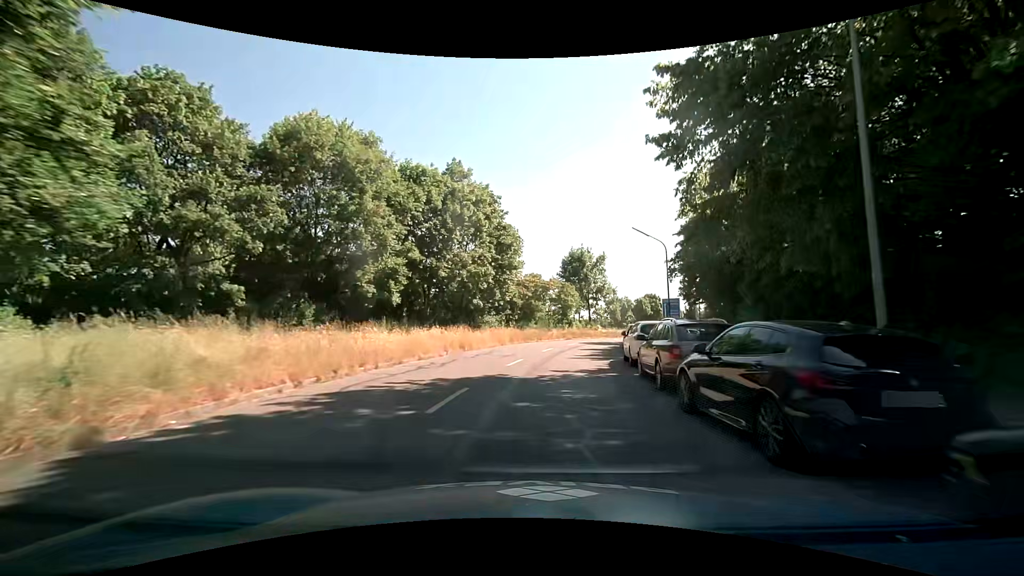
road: tertiary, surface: asphalt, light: Day
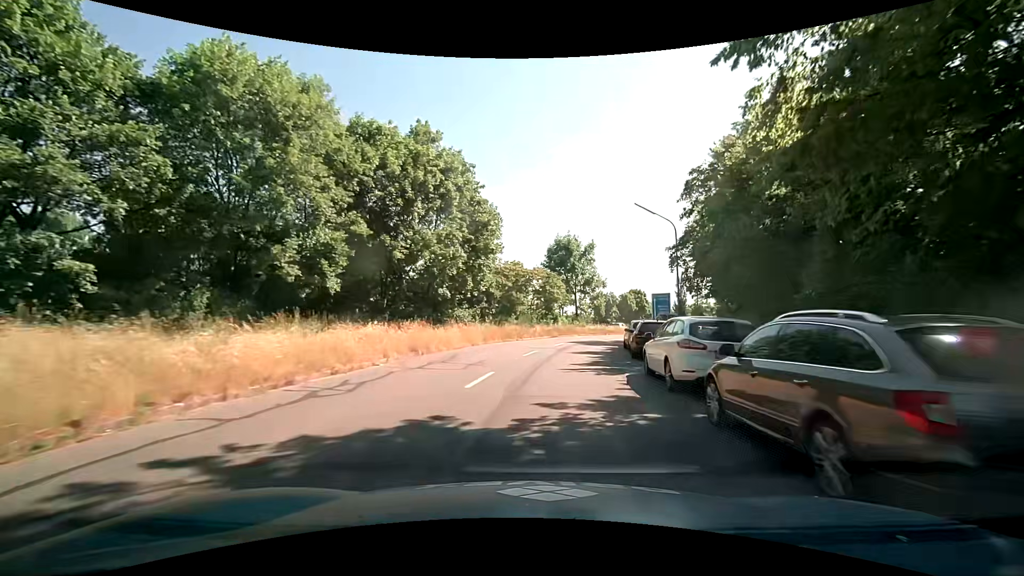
(0.0, +6.6) m; +1°
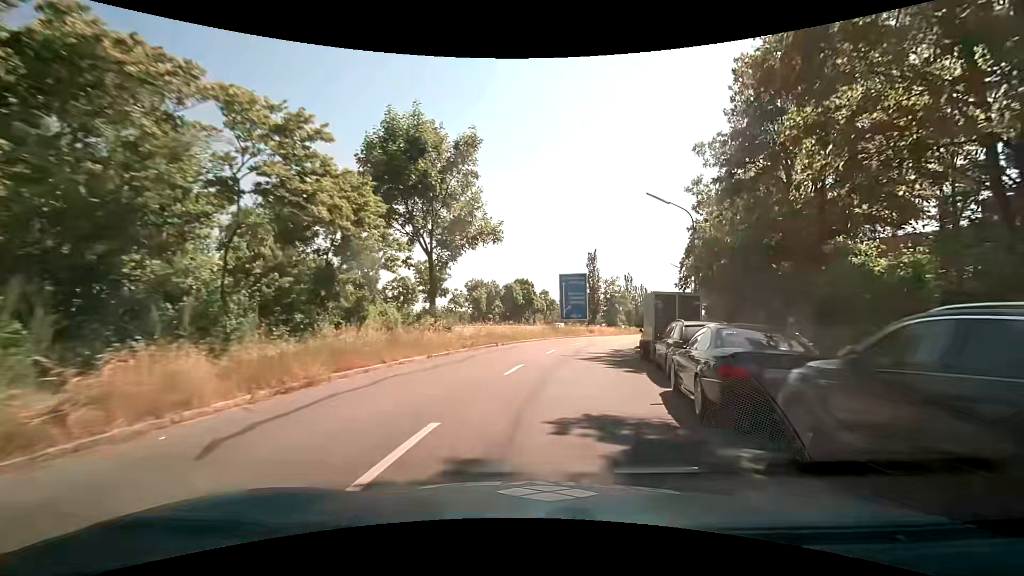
(+3.8, +33.0) m; +14°
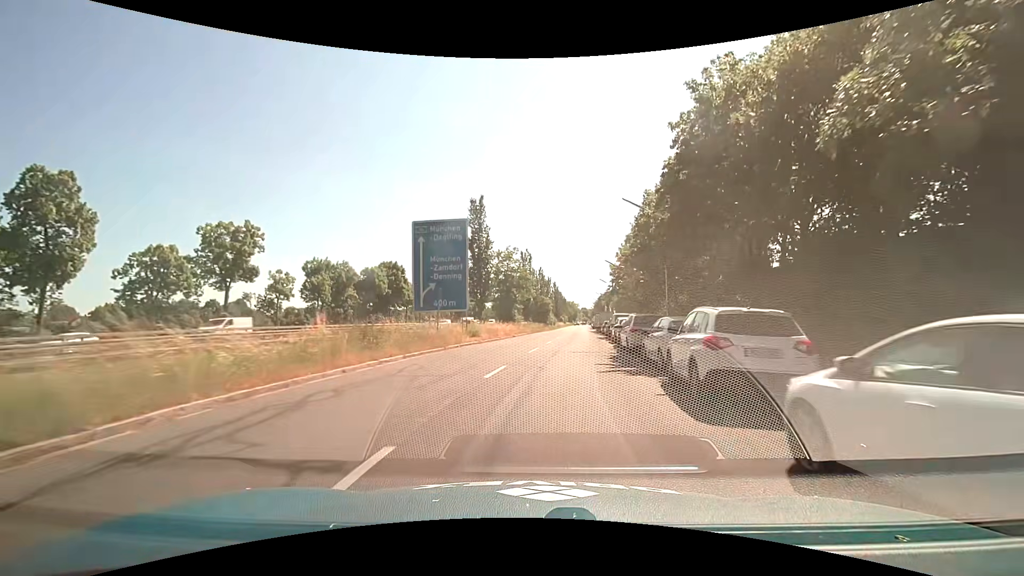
(+3.1, +28.3) m; +13°
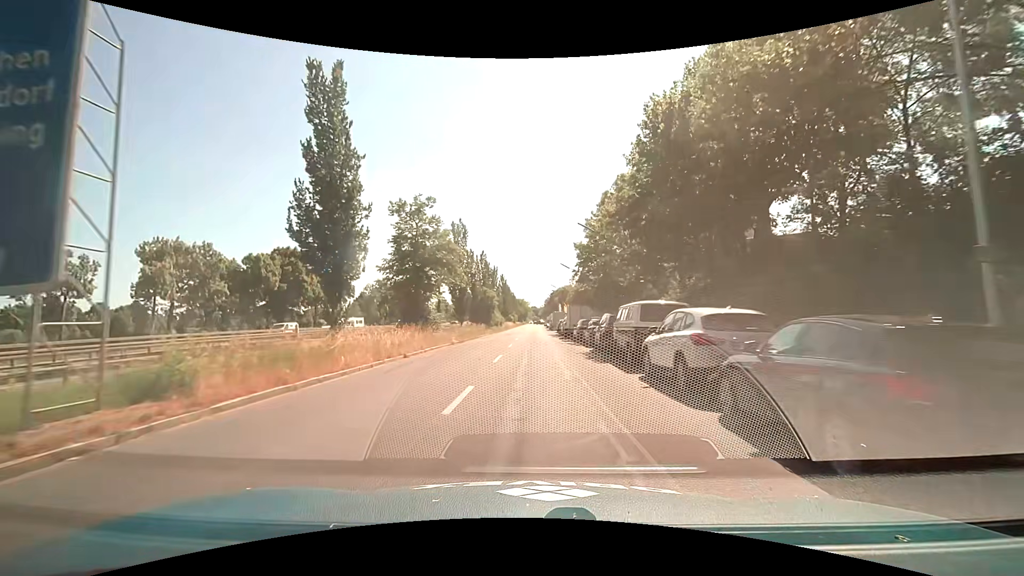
(+1.4, +22.0) m; +6°
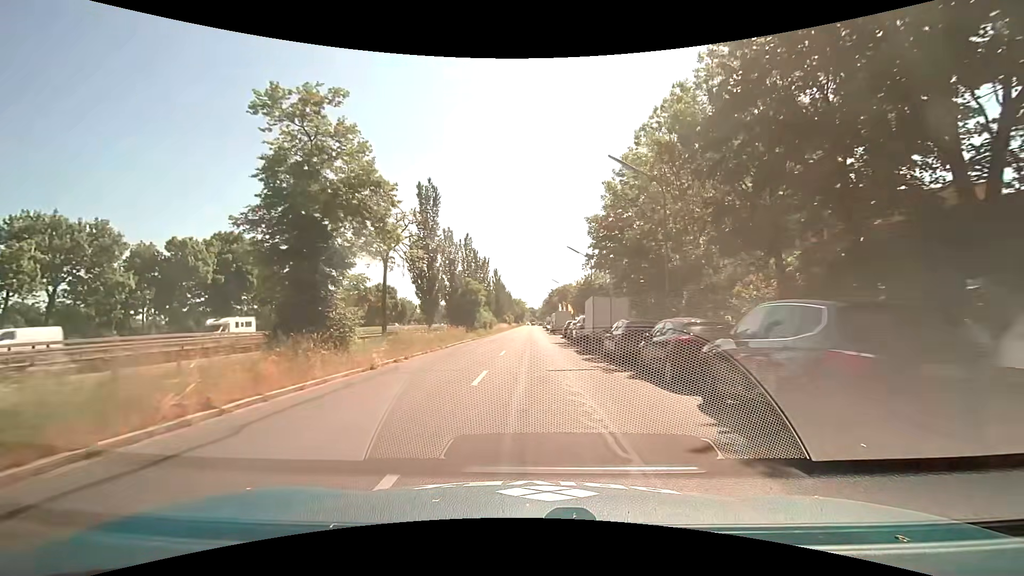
(+0.1, +15.0) m; 0°
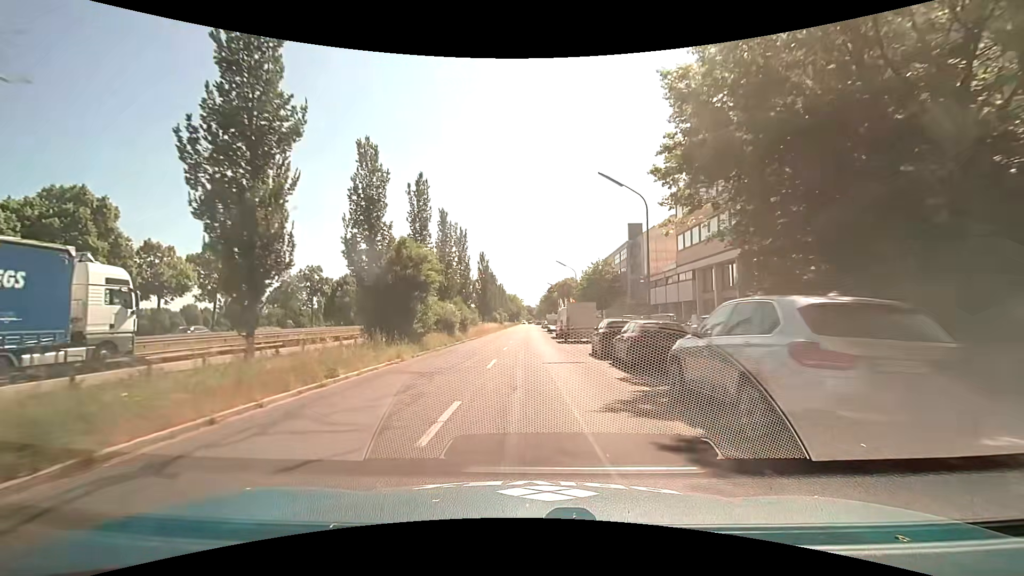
(+0.1, +23.2) m; 0°
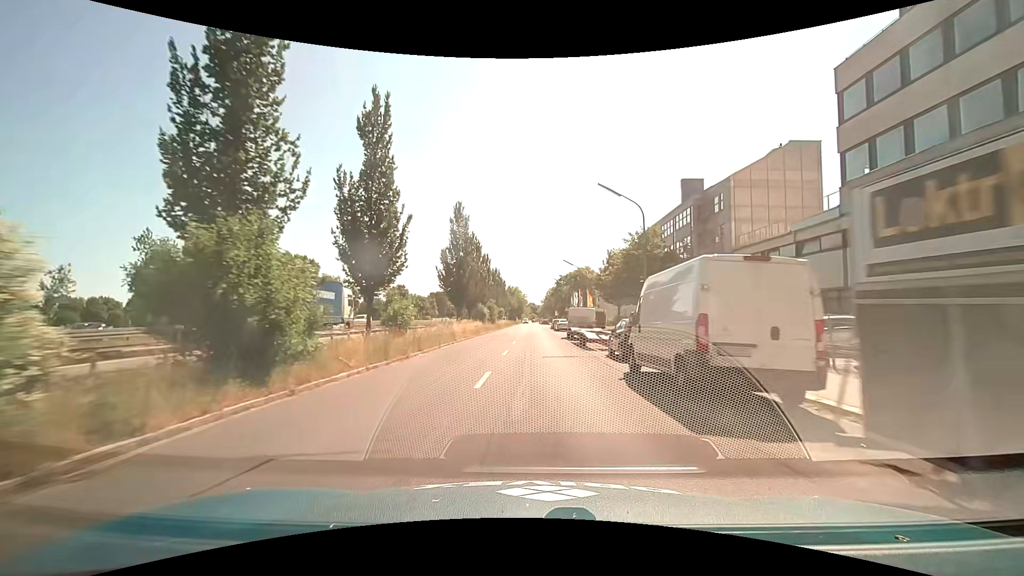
(-0.1, +32.2) m; 0°
(0, +10) (0, +20) (0, +30) (0, +40) (0, +50) (0, +60) (0, +70) (+1, +80) (+1, +90) (+1, +100) m
